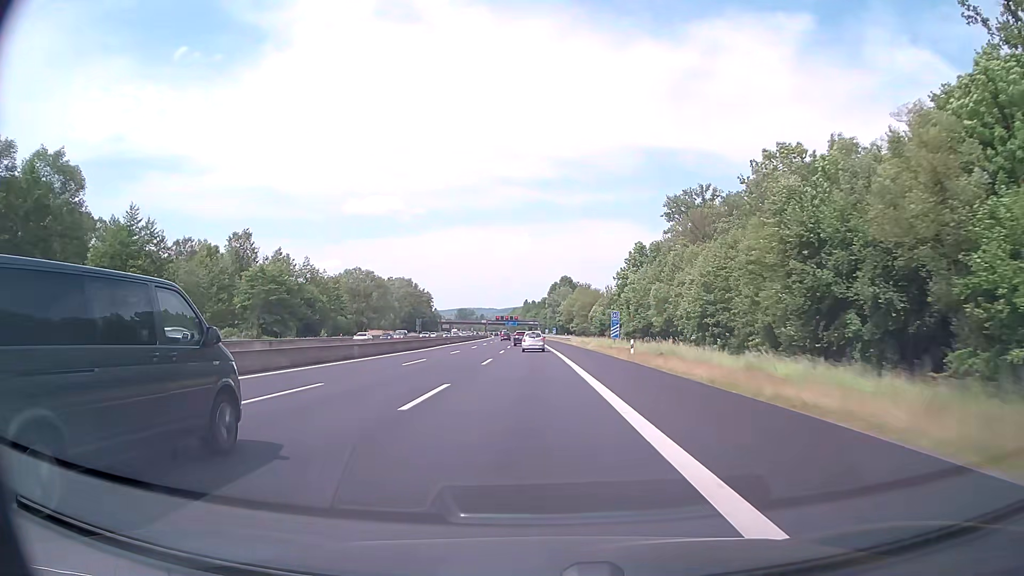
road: motorway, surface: asphalt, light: Day
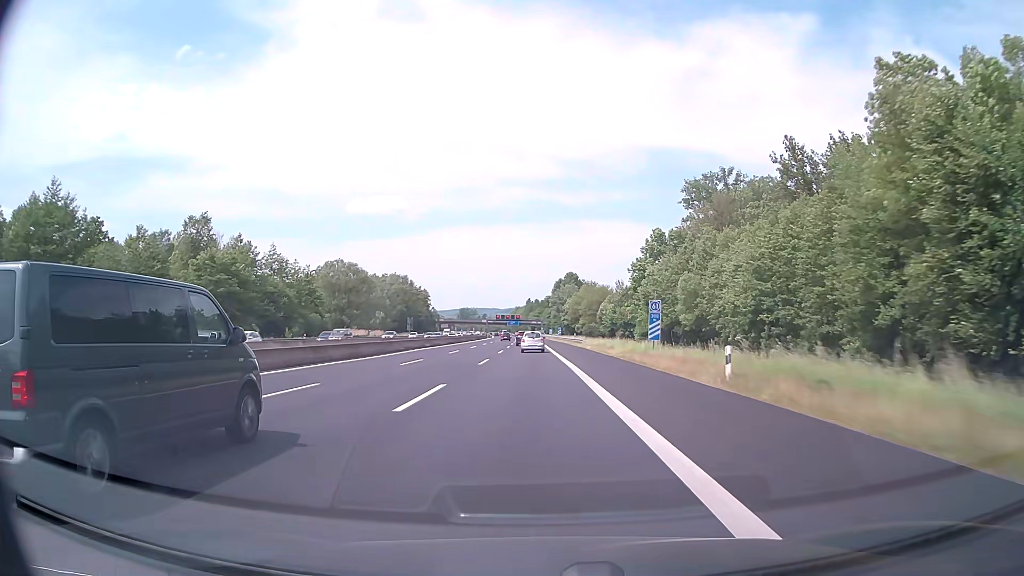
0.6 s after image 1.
(0.0, +18.1) m; 0°
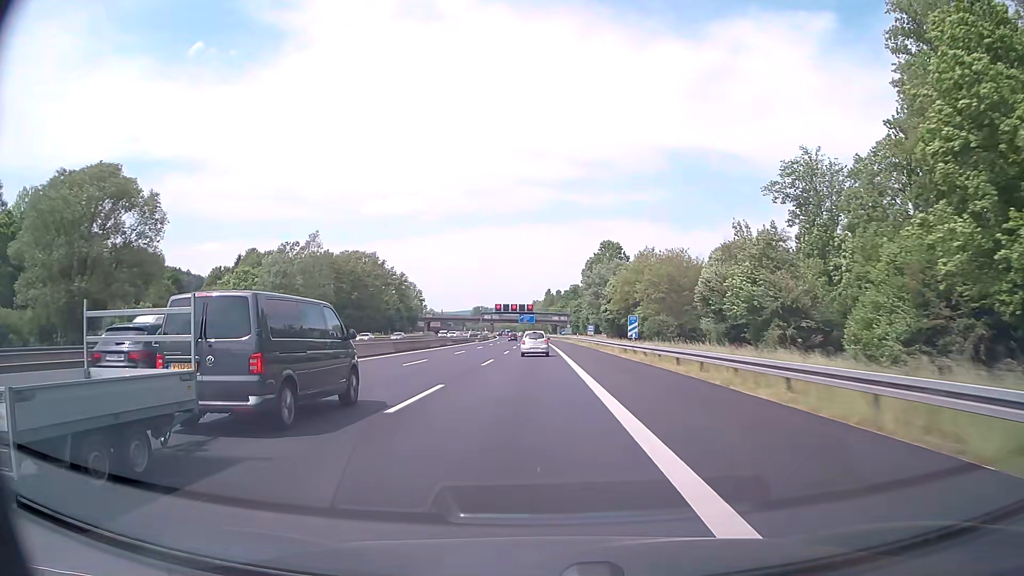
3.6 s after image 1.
(-1.3, +90.5) m; -2°
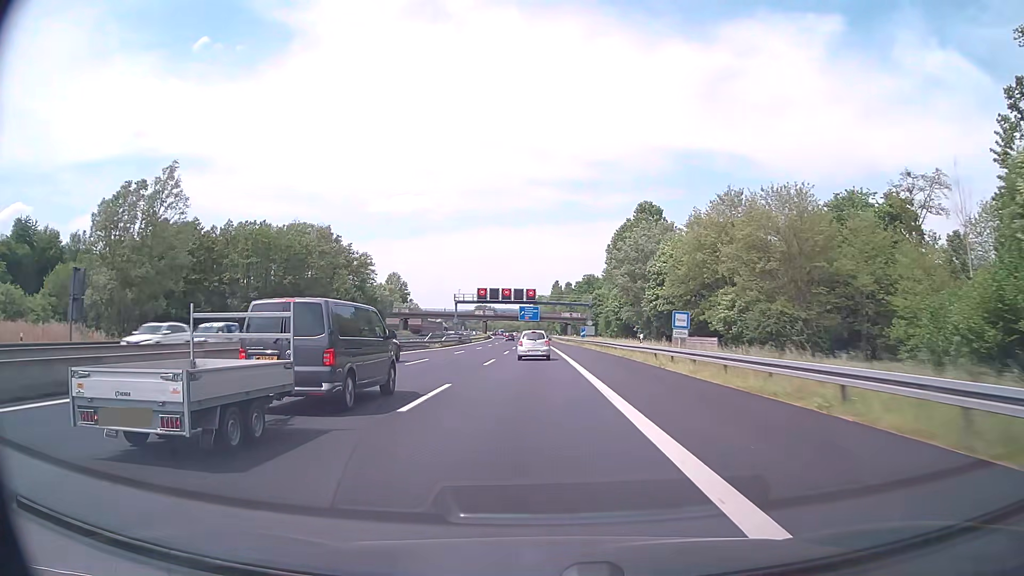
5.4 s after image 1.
(-0.4, +54.0) m; -1°
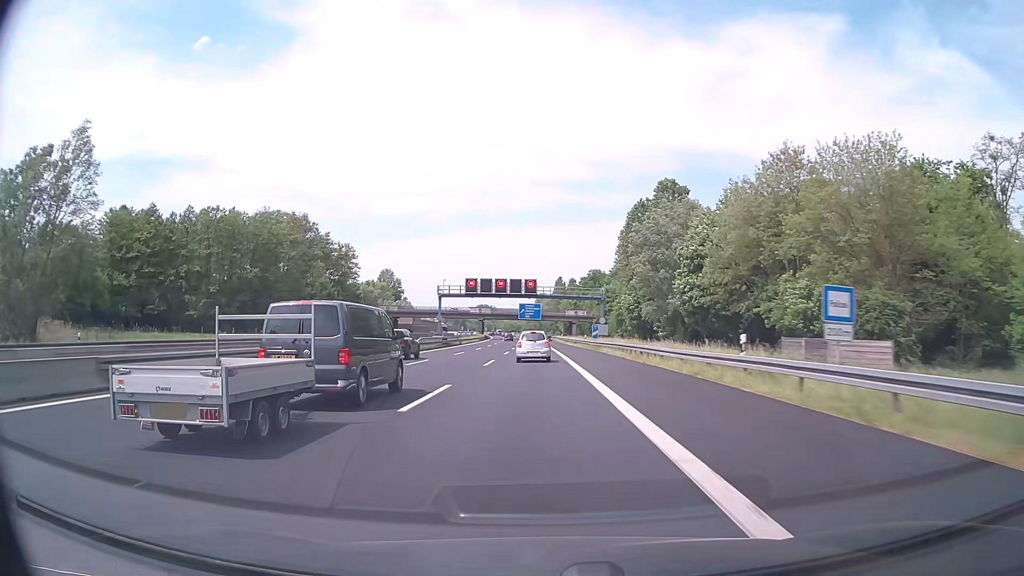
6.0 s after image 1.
(0.0, +17.9) m; 0°
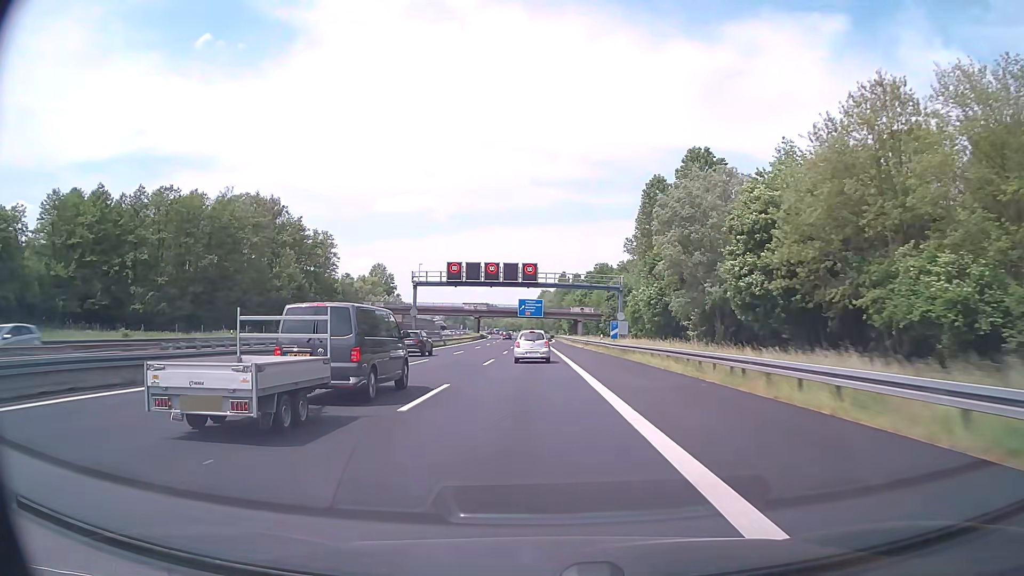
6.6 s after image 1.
(0.0, +17.9) m; 0°
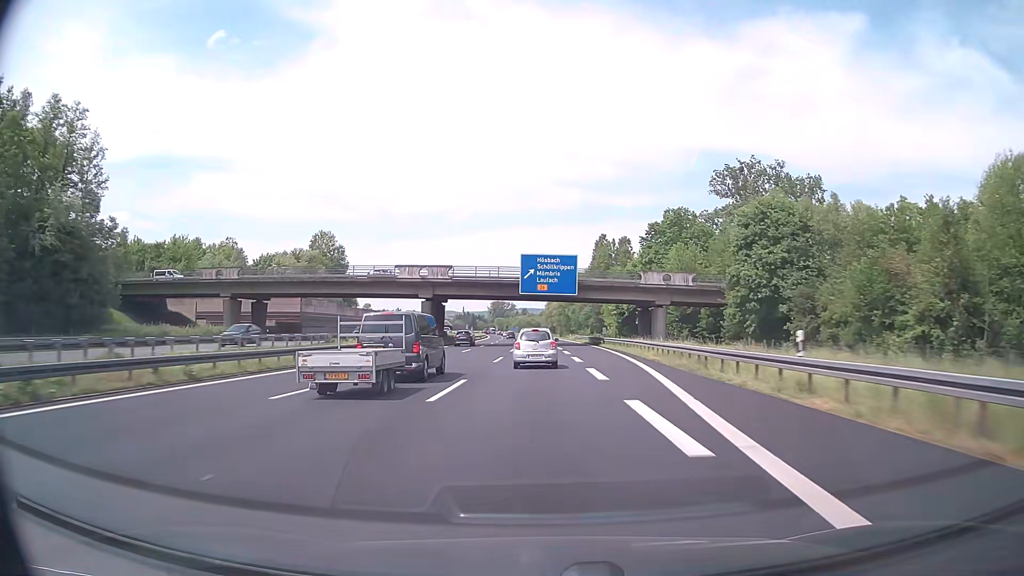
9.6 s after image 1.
(-1.2, +88.7) m; -2°
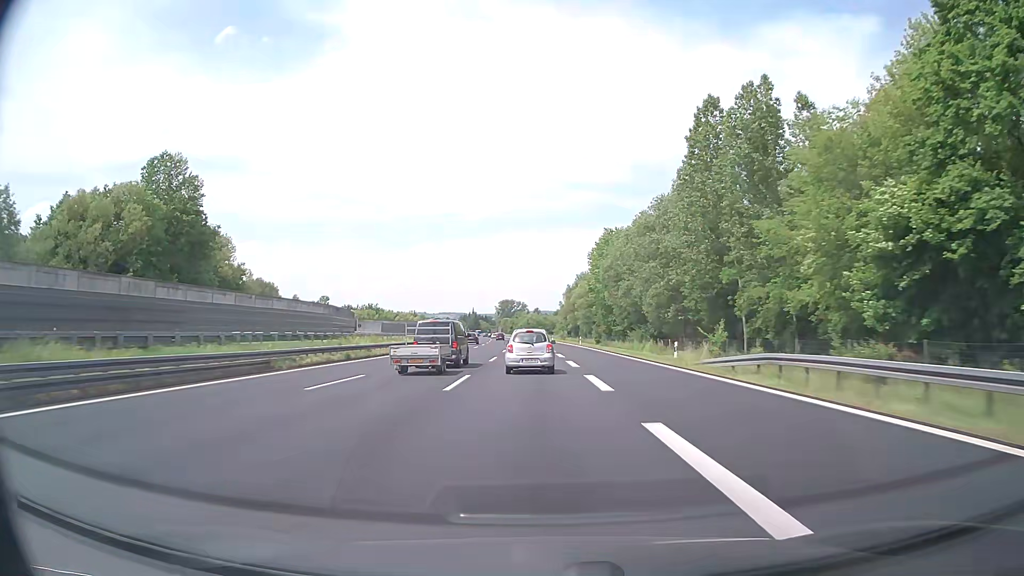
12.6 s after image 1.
(-0.8, +87.2) m; -1°
(0, +10) (0, +20) (0, +30) (-1, +40) (-1, +50) (-2, +60) (-2, +70) (-2, +80) (-3, +90) (-4, +100) m
